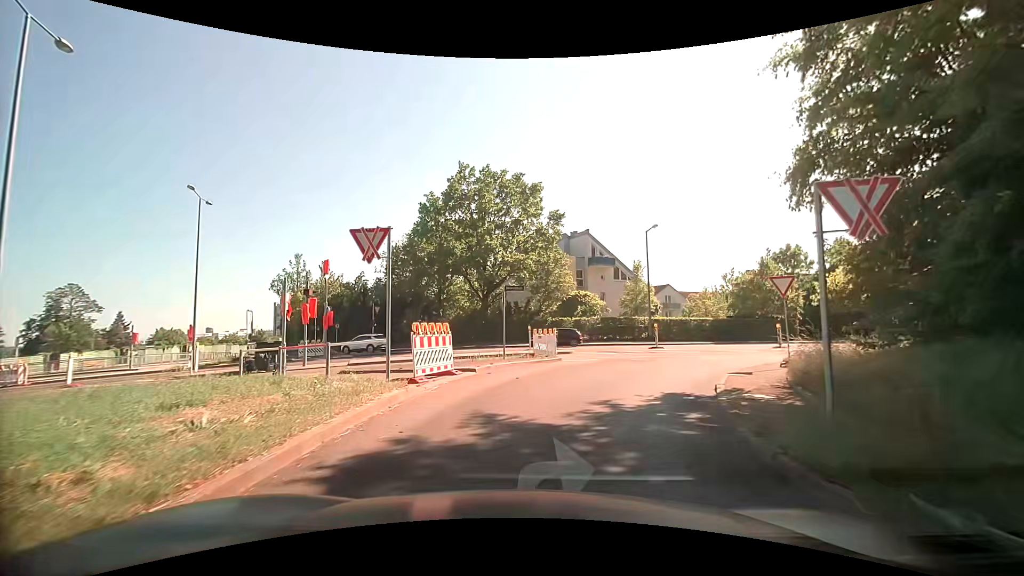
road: trunk_link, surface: asphalt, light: Day
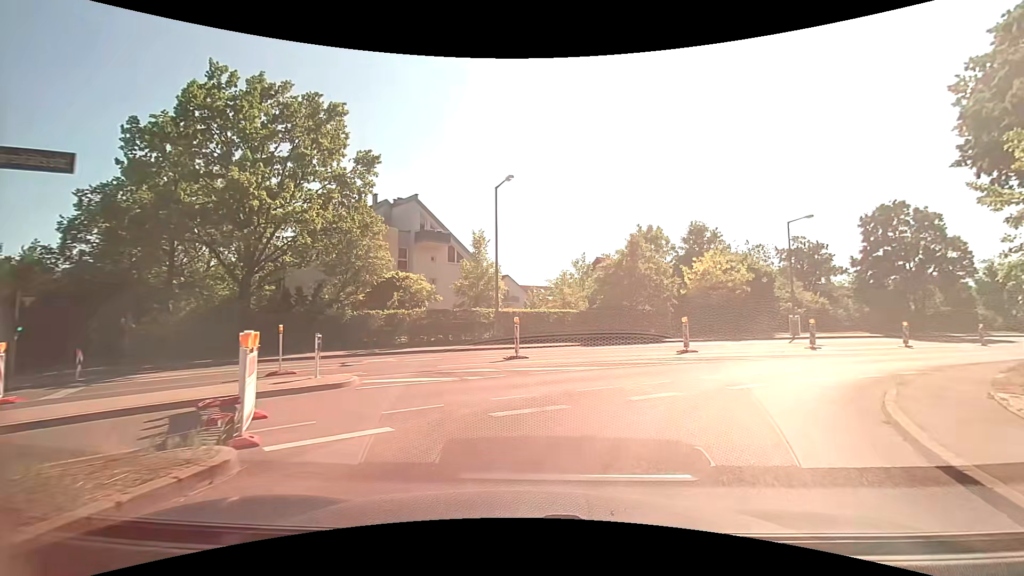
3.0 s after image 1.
(+1.7, +14.4) m; +19°
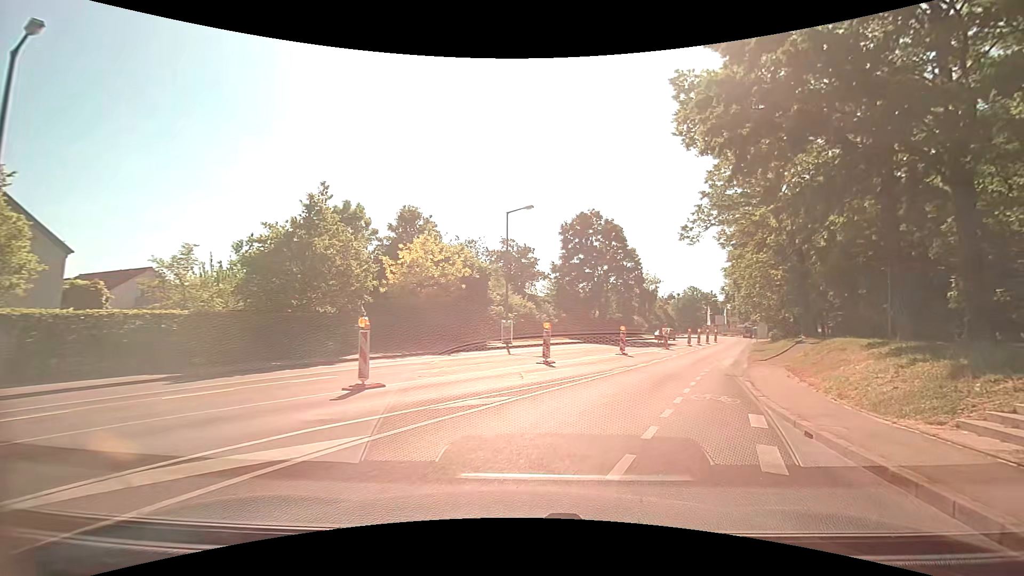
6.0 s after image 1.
(+3.2, +11.9) m; +31°
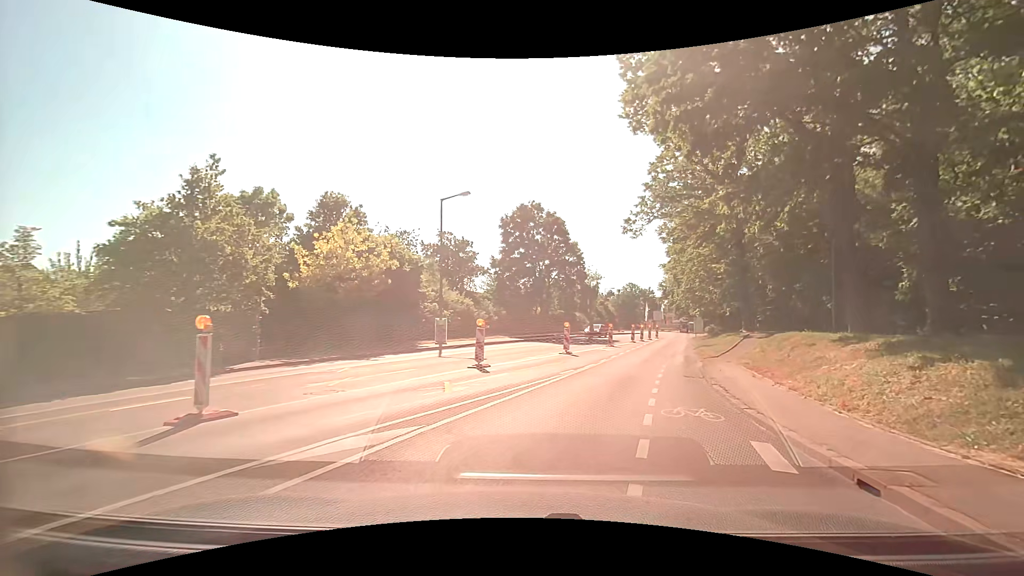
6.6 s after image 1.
(+0.2, +3.2) m; +9°
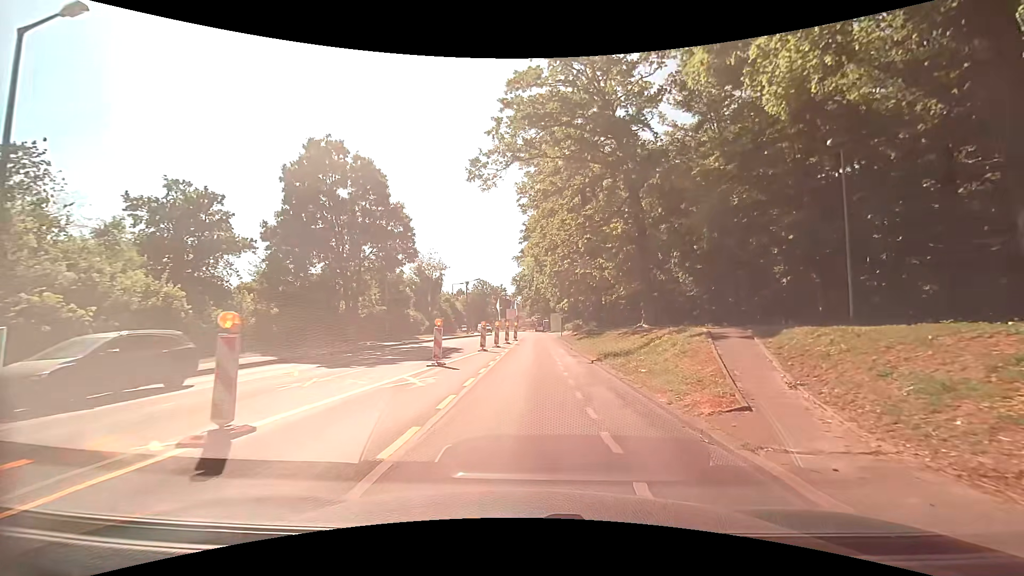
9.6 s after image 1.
(+2.9, +18.3) m; +15°
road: tertiary
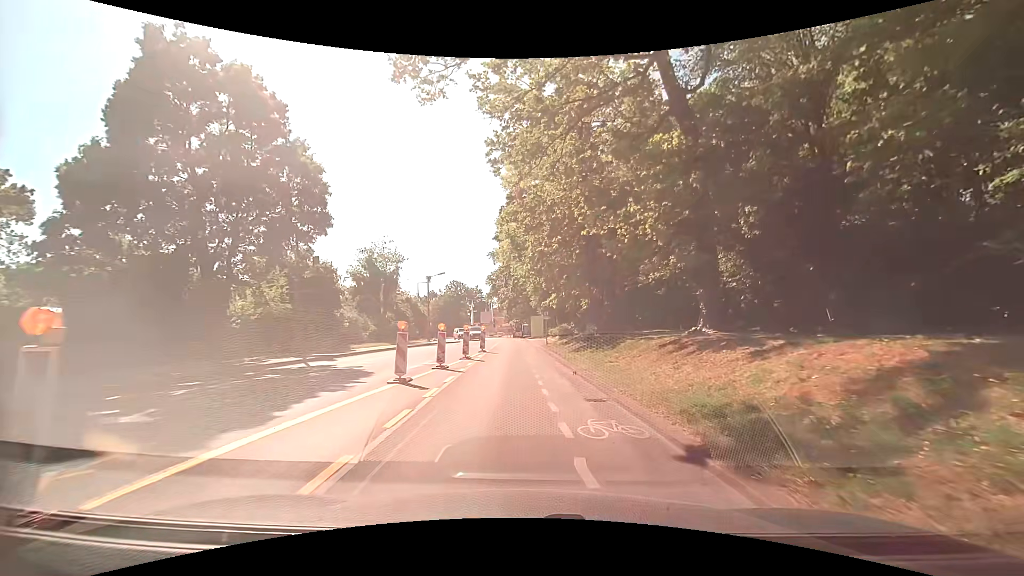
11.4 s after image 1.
(+0.5, +13.4) m; +4°
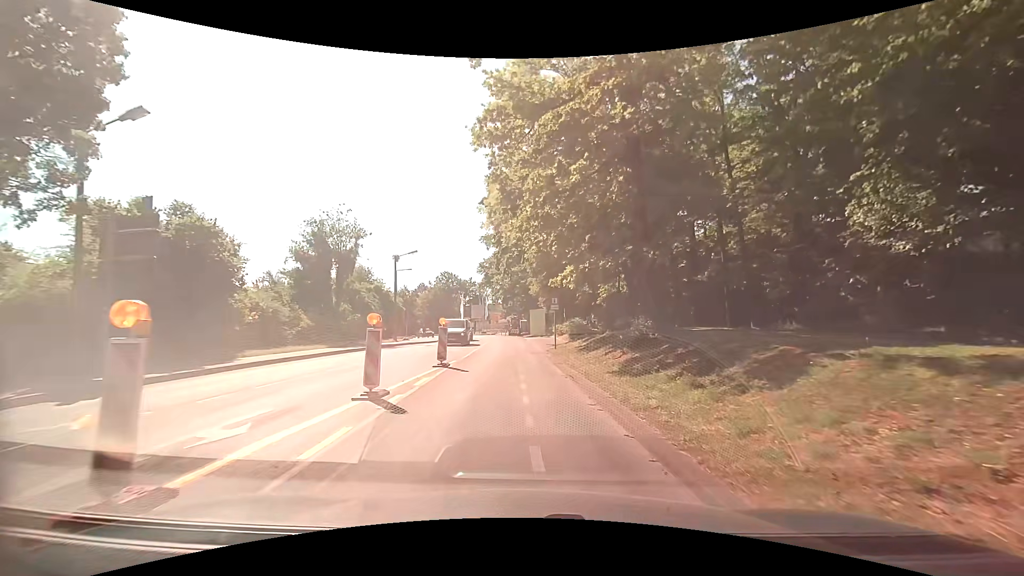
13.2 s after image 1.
(-0.1, +13.8) m; -1°
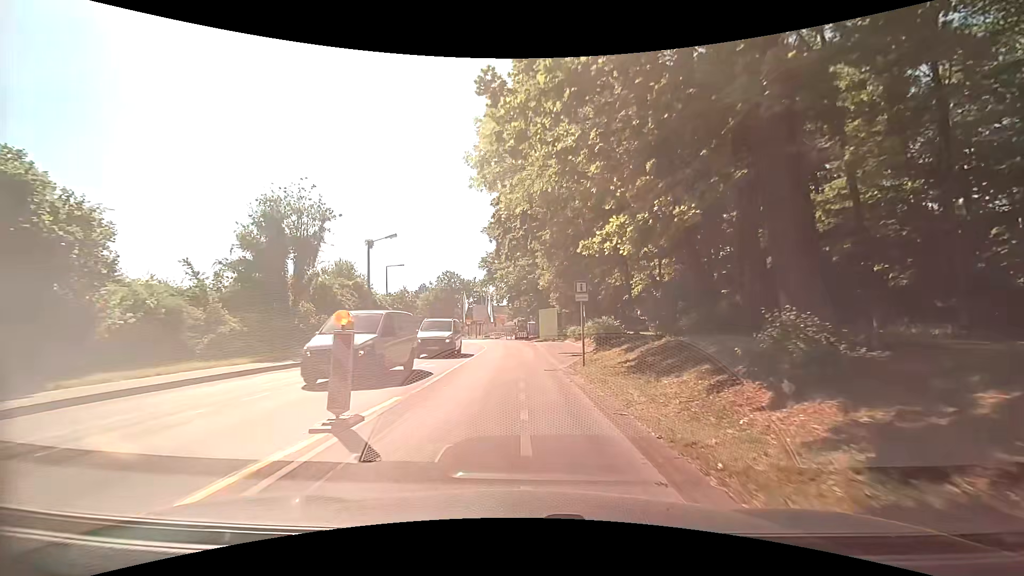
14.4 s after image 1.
(0.0, +9.5) m; -1°
(0, +10) (0, +20) (-1, +30) (-1, +40) (-2, +50) (-5, +60) (-8, +69) (-12, +78) (-16, +87) (-21, +96) m
